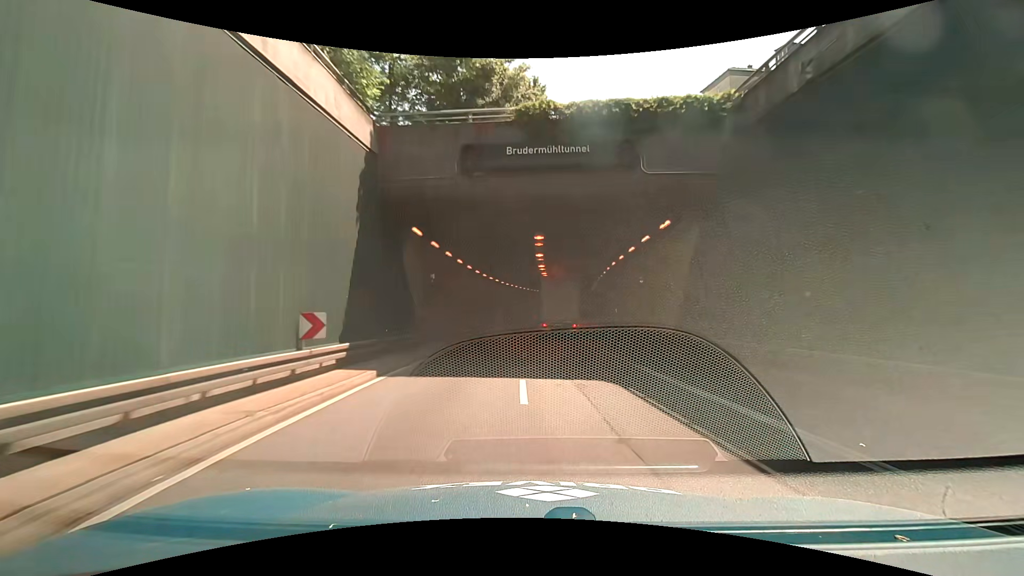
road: trunk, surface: asphalt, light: Day
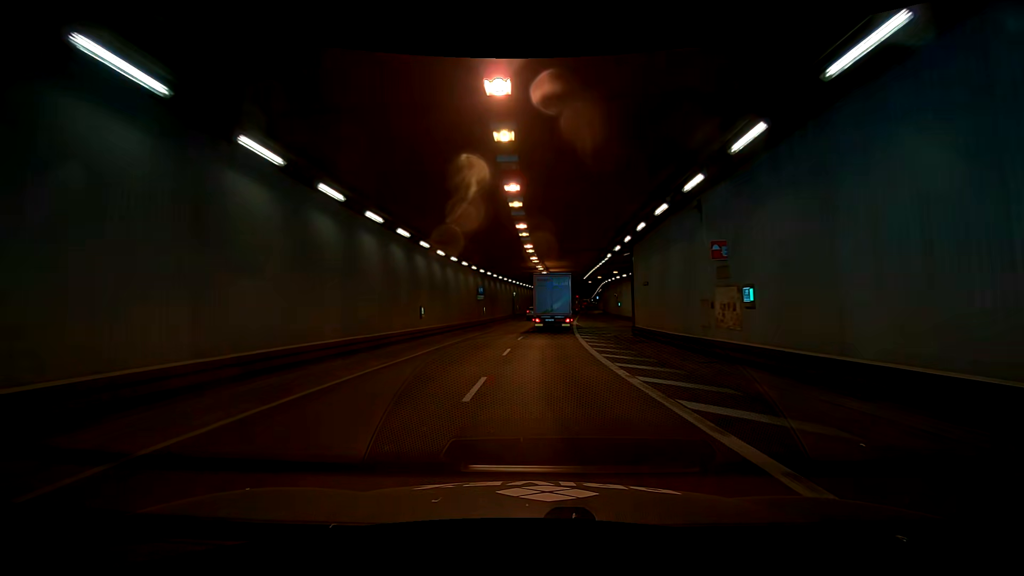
(+0.7, +26.6) m; 0°
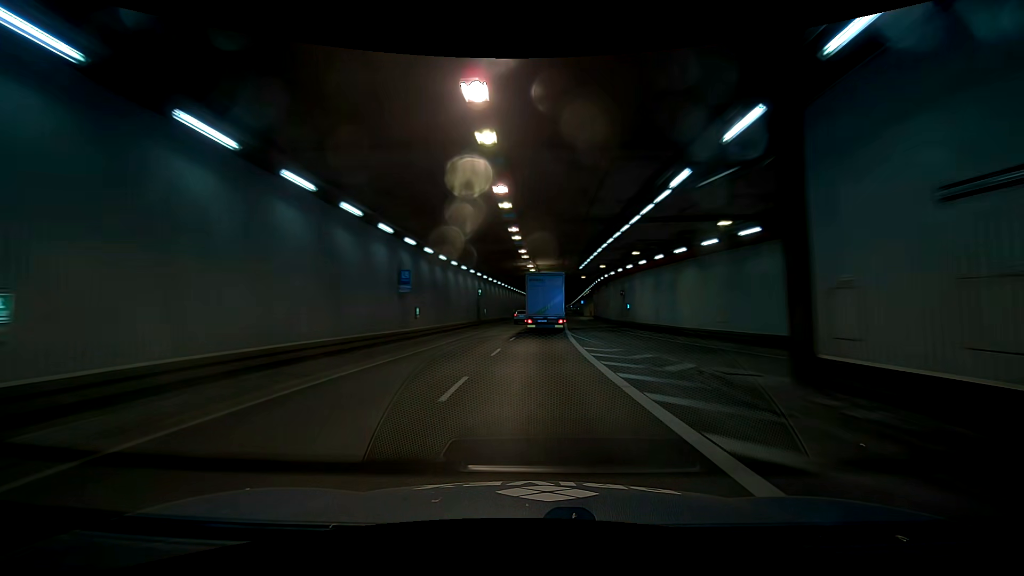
(-0.3, +18.1) m; -2°
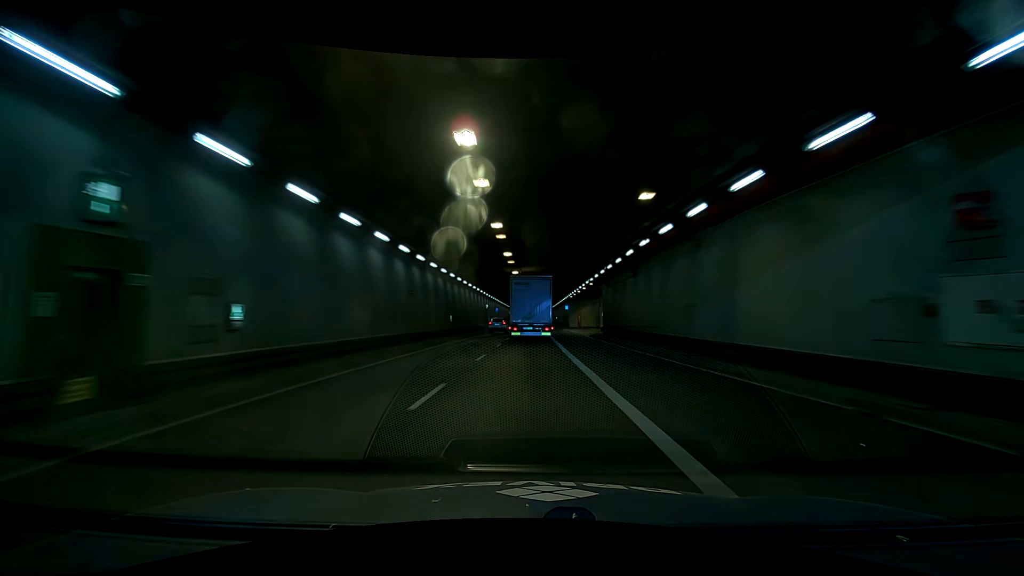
(-0.9, +36.5) m; -5°
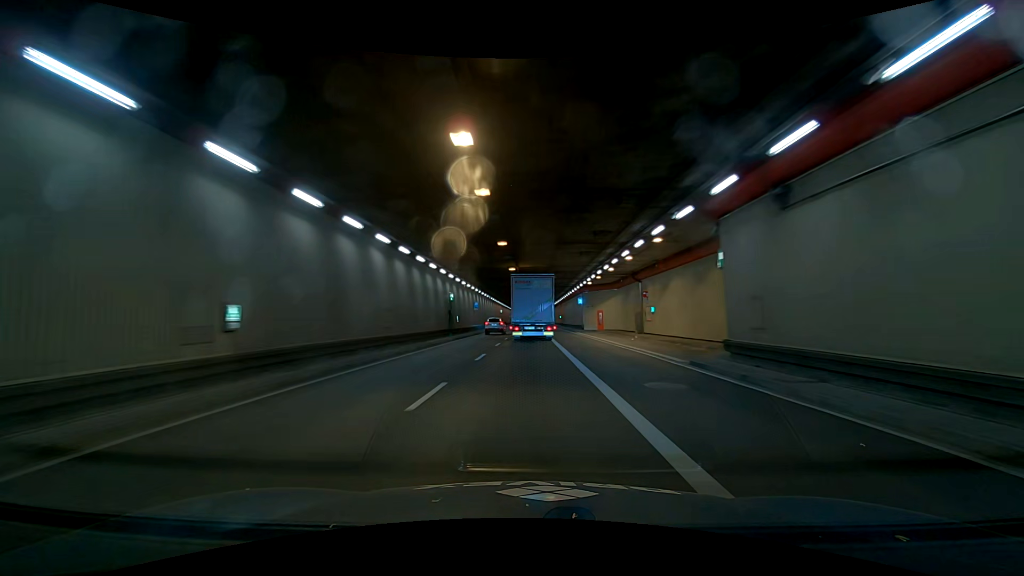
(-2.5, +26.8) m; -8°
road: secondary
